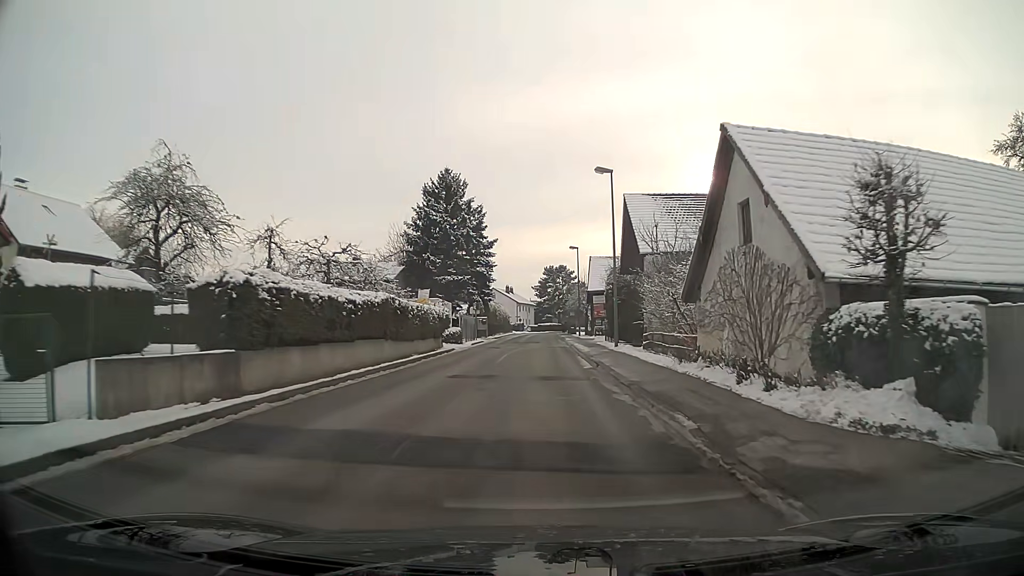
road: unclassified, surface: asphalt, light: Day
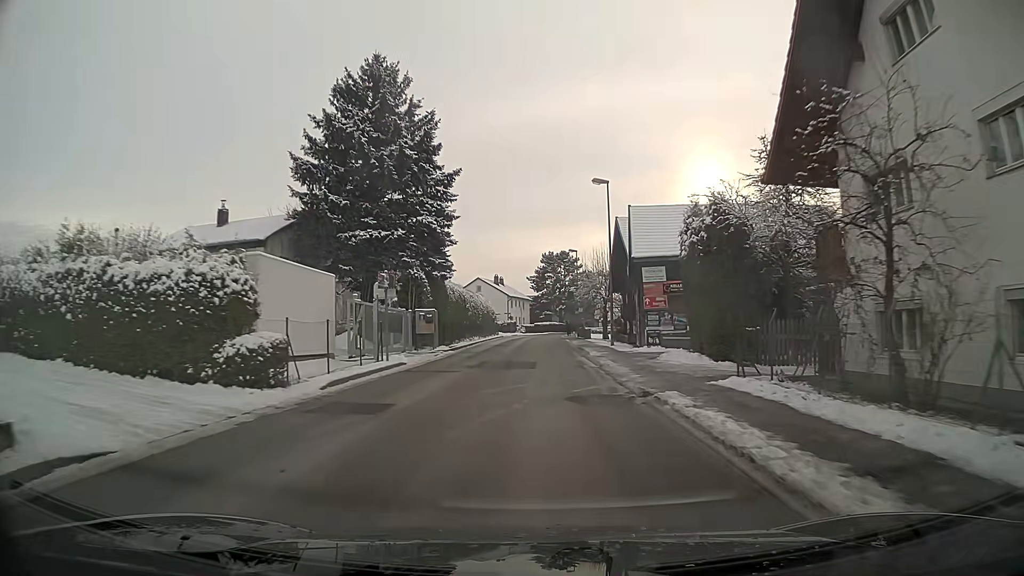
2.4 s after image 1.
(0.0, +28.6) m; 0°
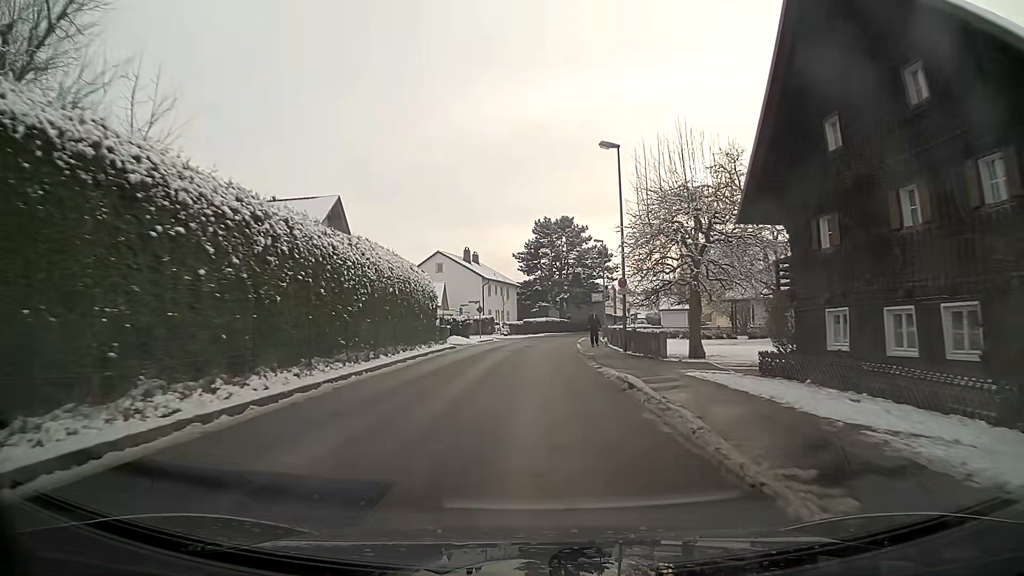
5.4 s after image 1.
(+0.3, +37.3) m; +1°
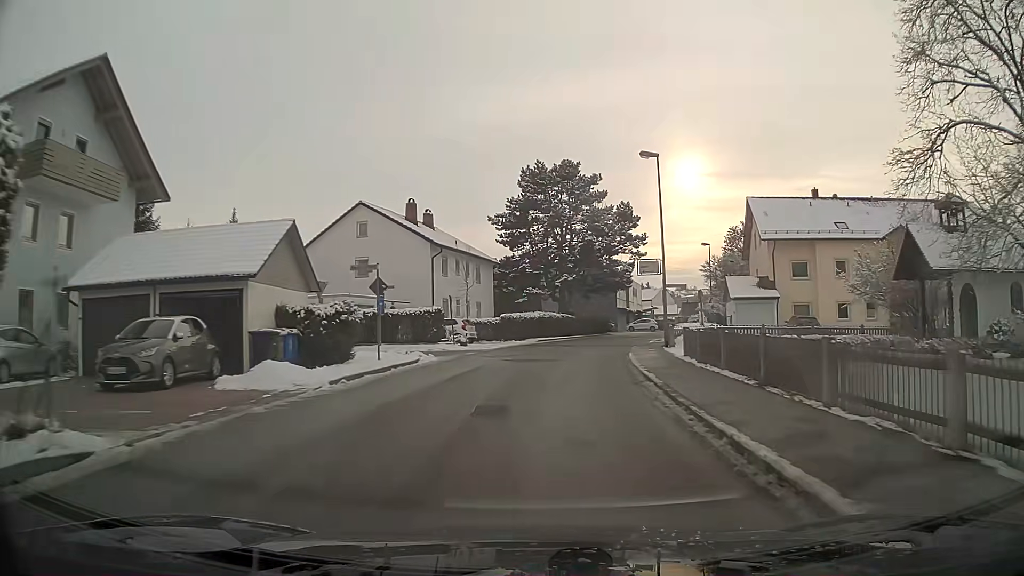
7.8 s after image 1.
(+0.2, +29.5) m; +2°
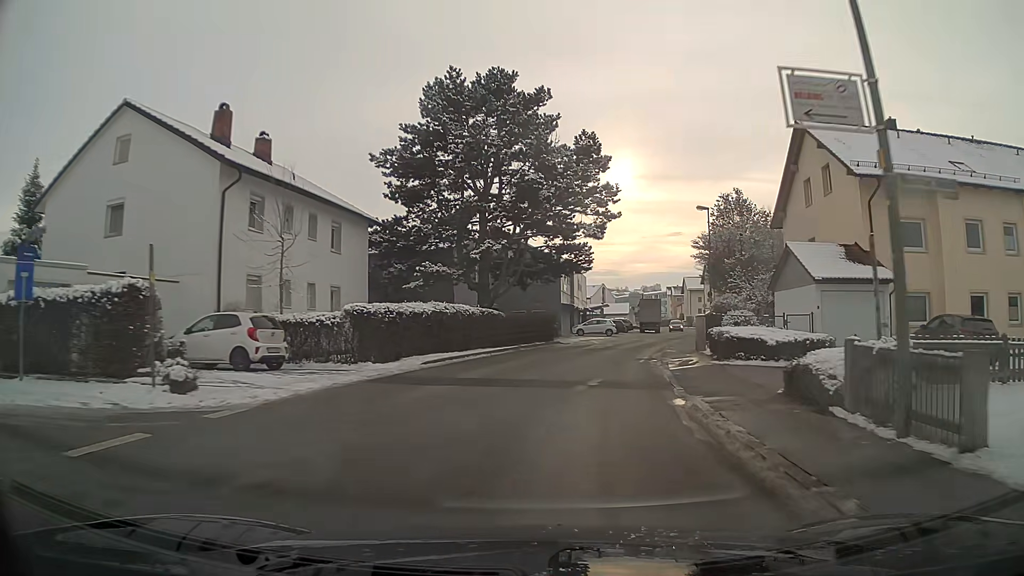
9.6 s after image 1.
(+1.1, +21.6) m; +7°
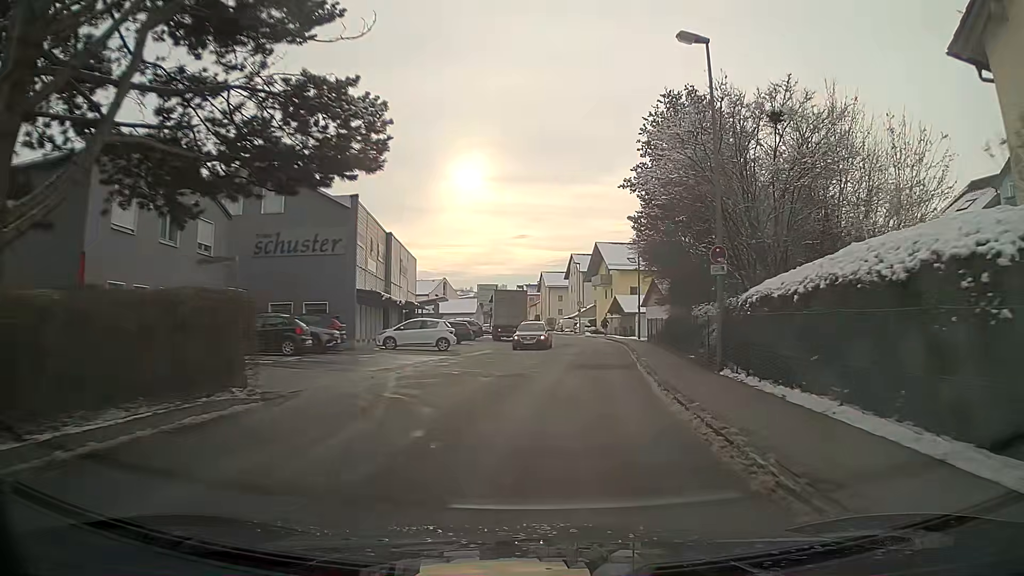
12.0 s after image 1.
(+3.0, +27.0) m; +13°
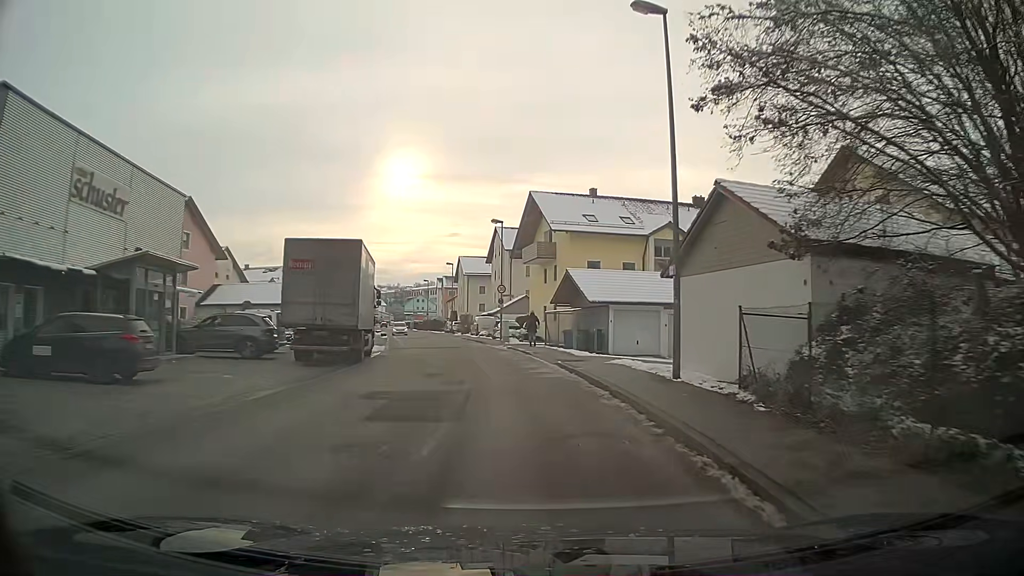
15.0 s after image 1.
(+1.8, +31.6) m; +4°
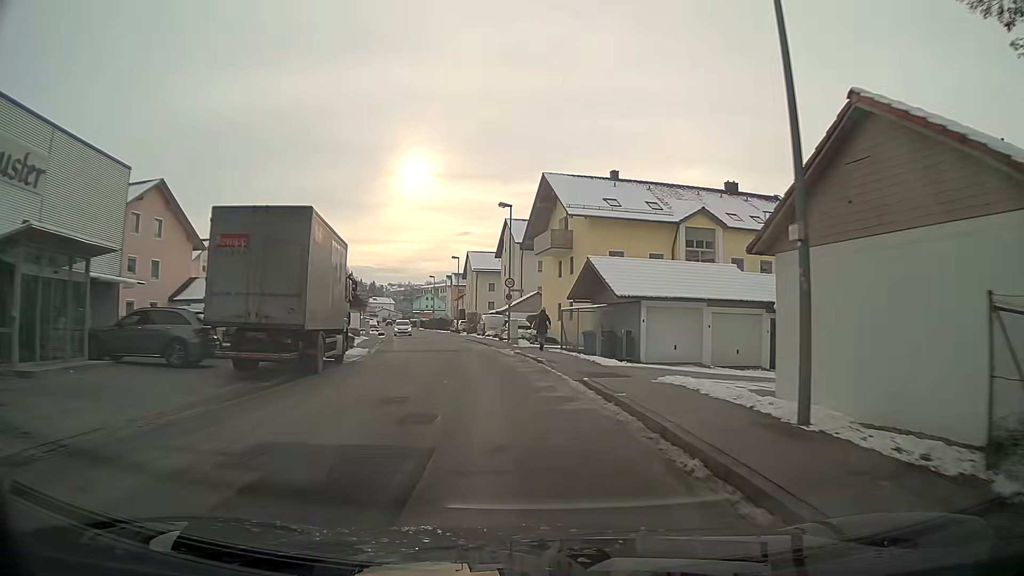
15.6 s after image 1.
(0.0, +6.0) m; -1°
(0, +10) (-1, +20) (-3, +30) (-4, +40) (-6, +50) (-8, +59) (-10, +69) (-12, +79) (-14, +89) (-17, +98) m
